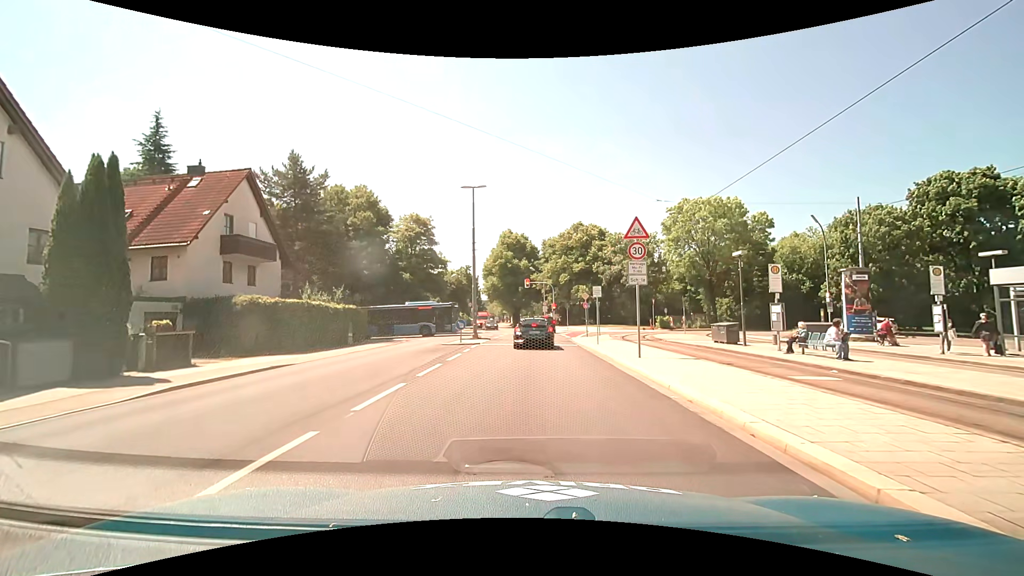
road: tertiary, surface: asphalt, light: Day
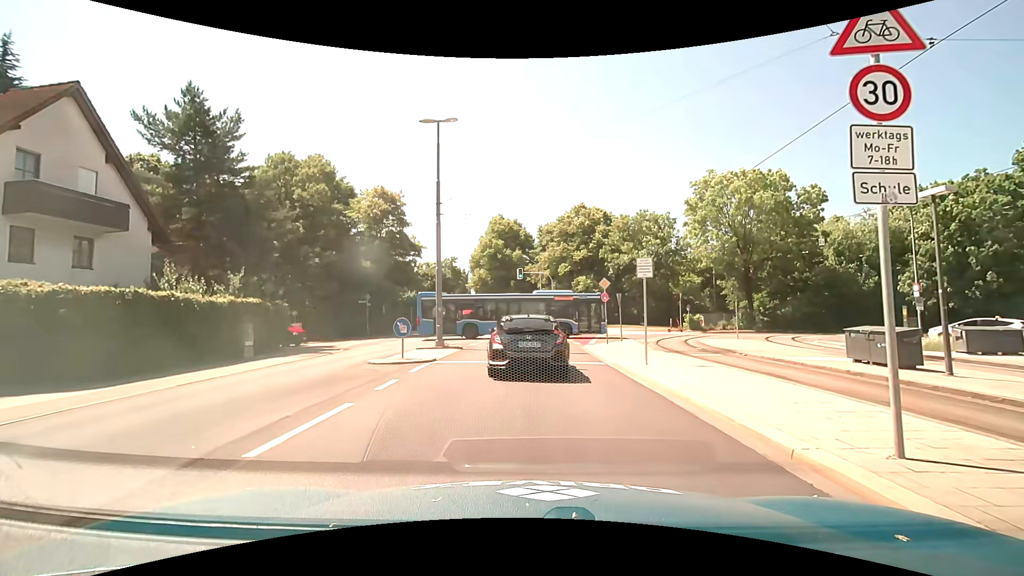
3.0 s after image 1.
(+0.1, +11.3) m; +1°
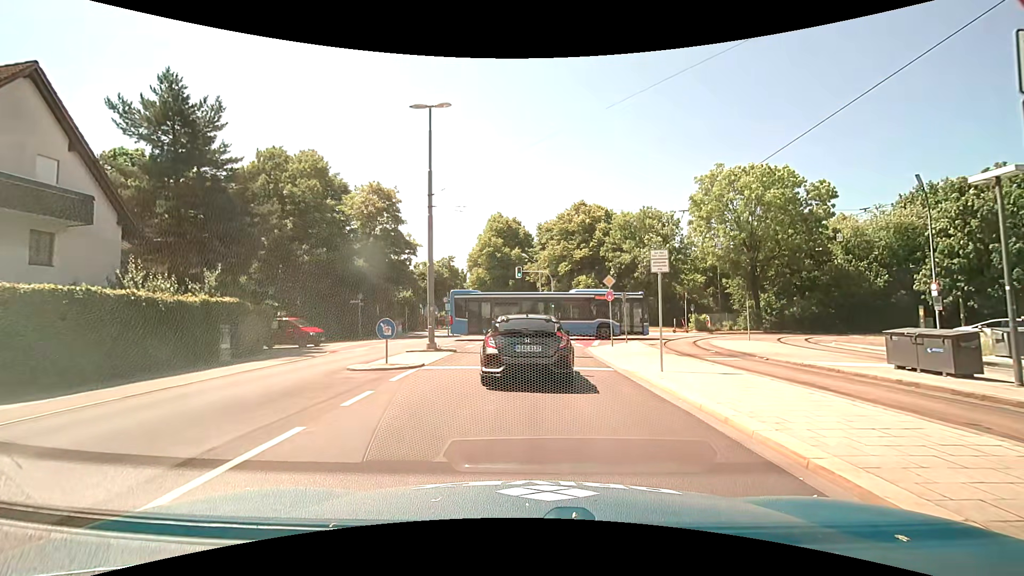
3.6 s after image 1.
(0.0, +1.7) m; 0°
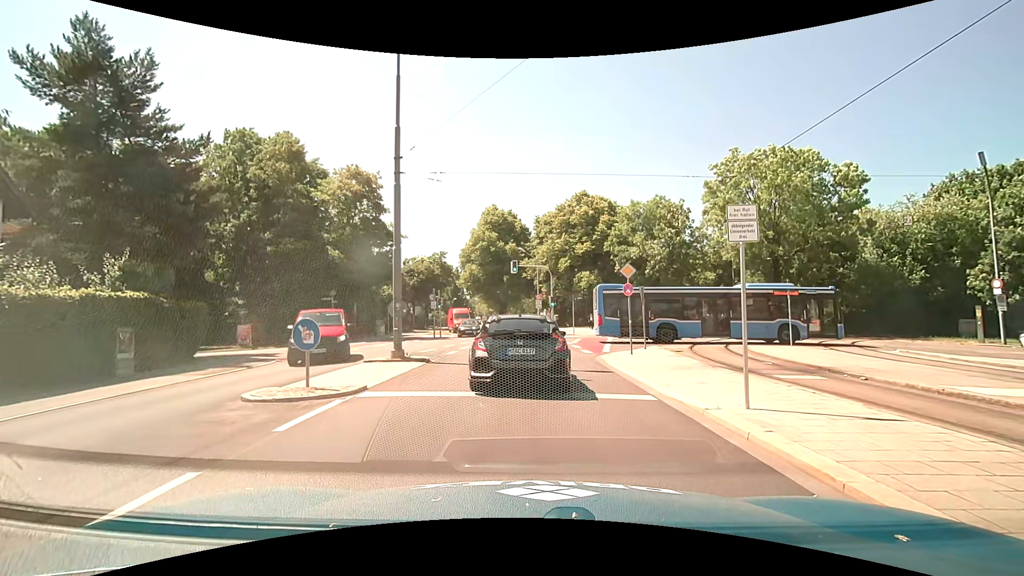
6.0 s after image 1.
(0.0, +4.7) m; +1°
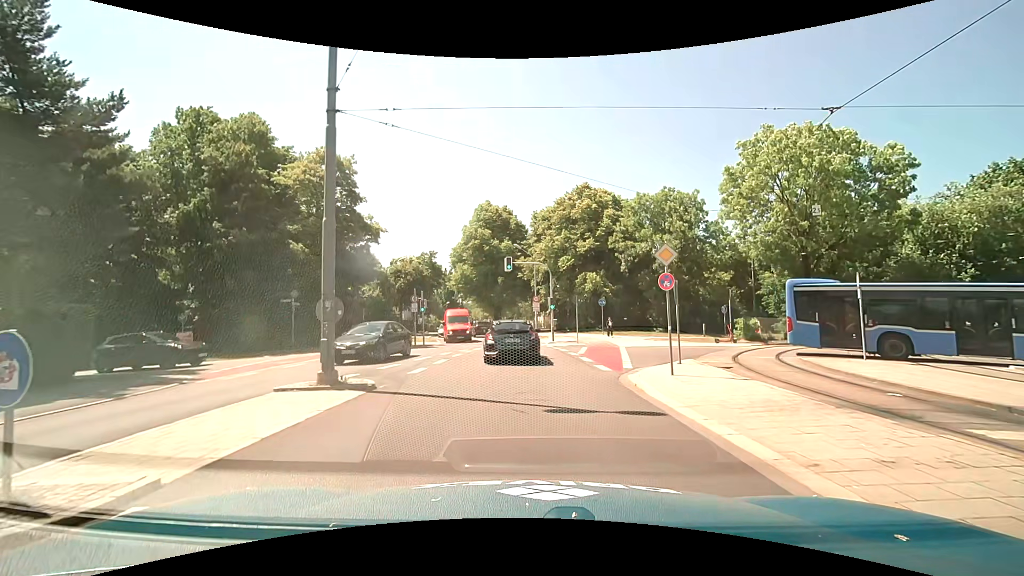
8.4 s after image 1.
(0.0, +5.5) m; 0°
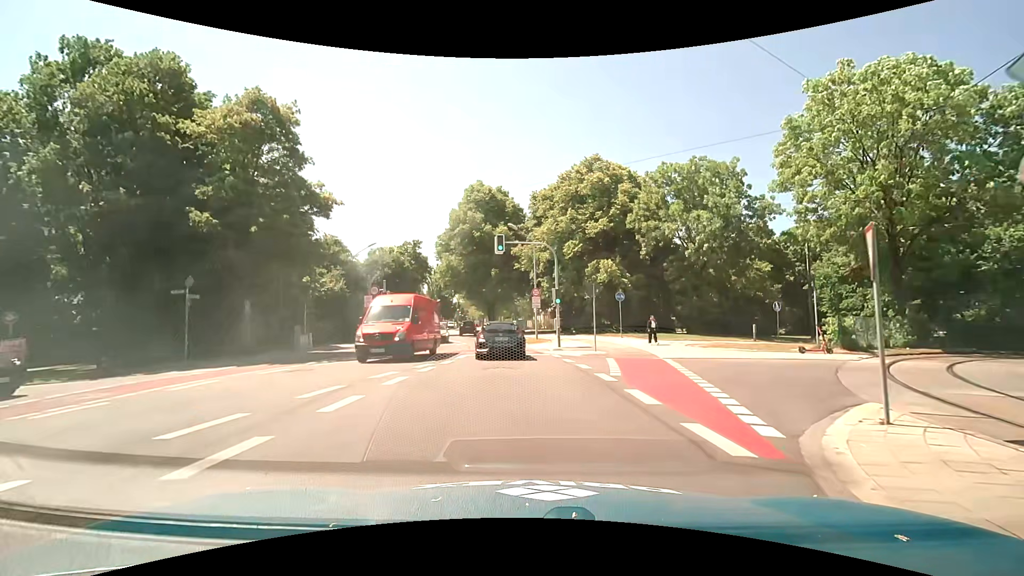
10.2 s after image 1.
(+0.1, +9.3) m; +2°
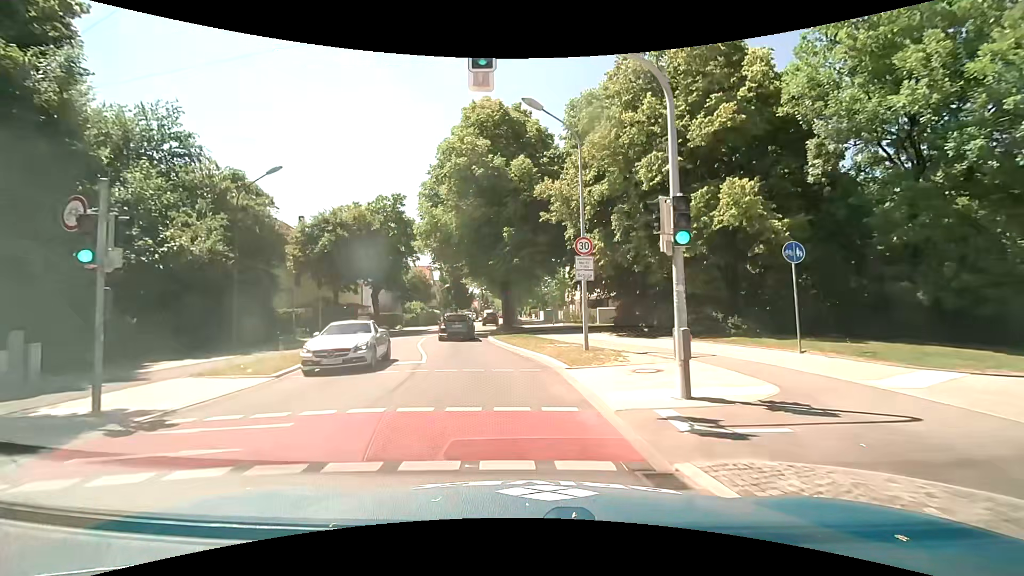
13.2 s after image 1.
(-0.6, +19.5) m; -4°
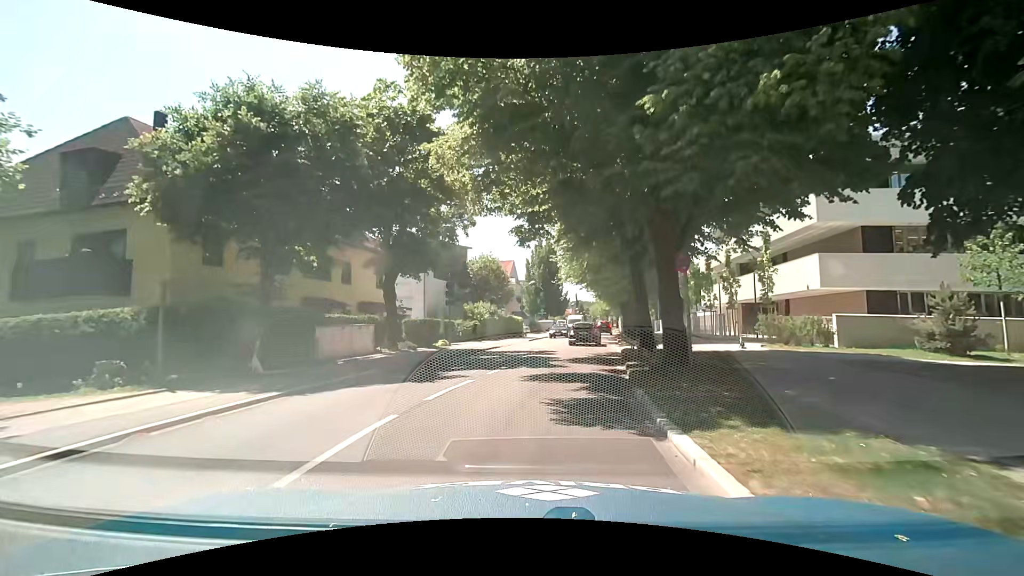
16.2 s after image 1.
(-2.7, +22.4) m; -11°
